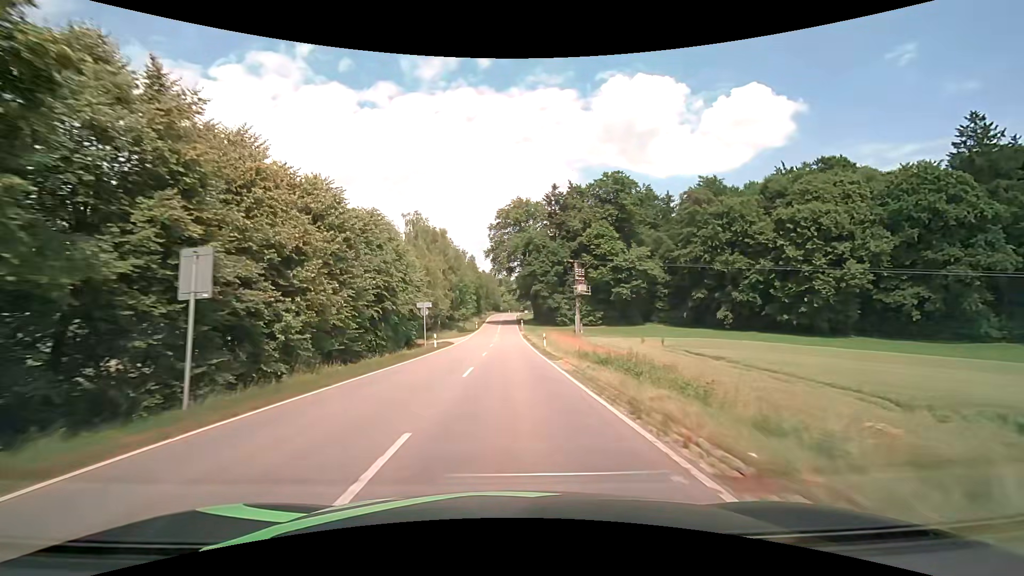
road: tertiary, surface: asphalt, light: Day
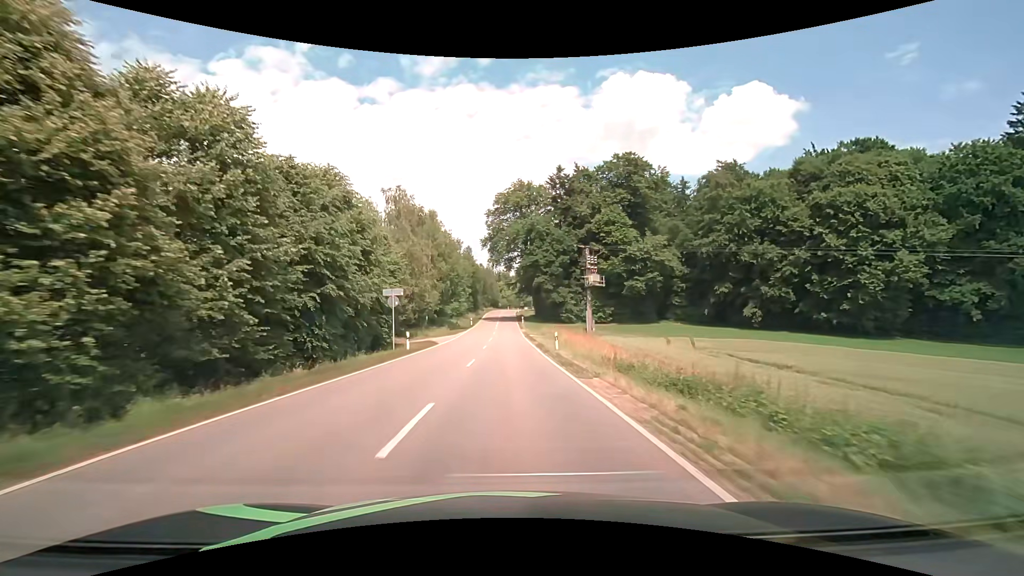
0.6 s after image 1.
(0.0, +9.7) m; +1°
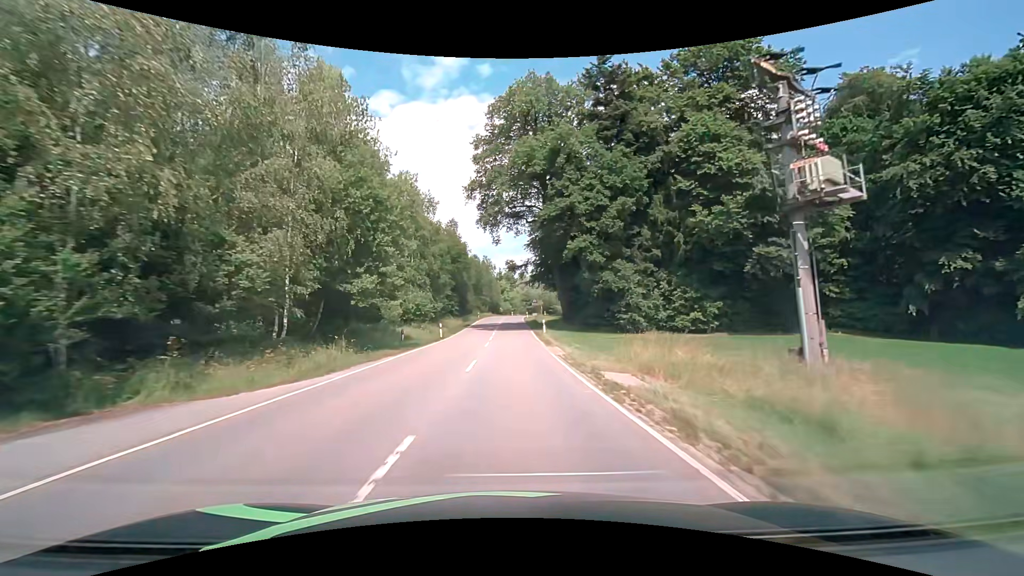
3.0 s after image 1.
(-0.4, +38.8) m; 0°
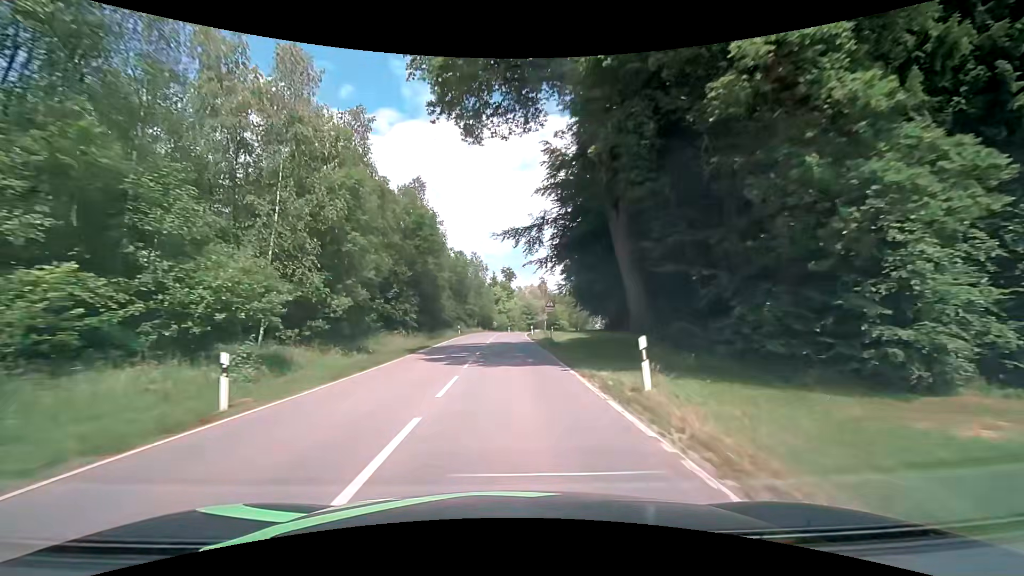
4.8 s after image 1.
(0.0, +28.7) m; 0°
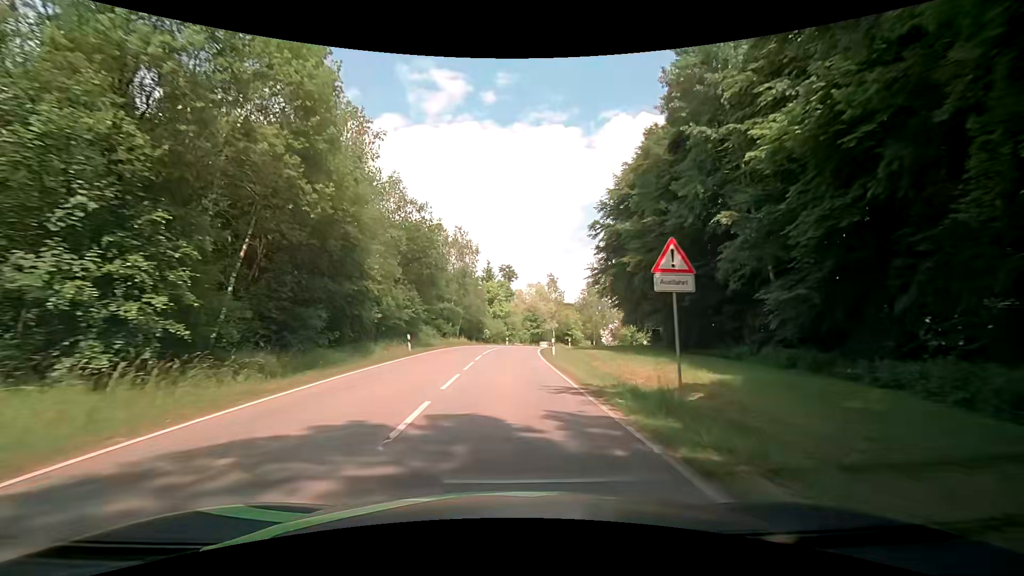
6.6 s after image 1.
(0.0, +28.4) m; +1°
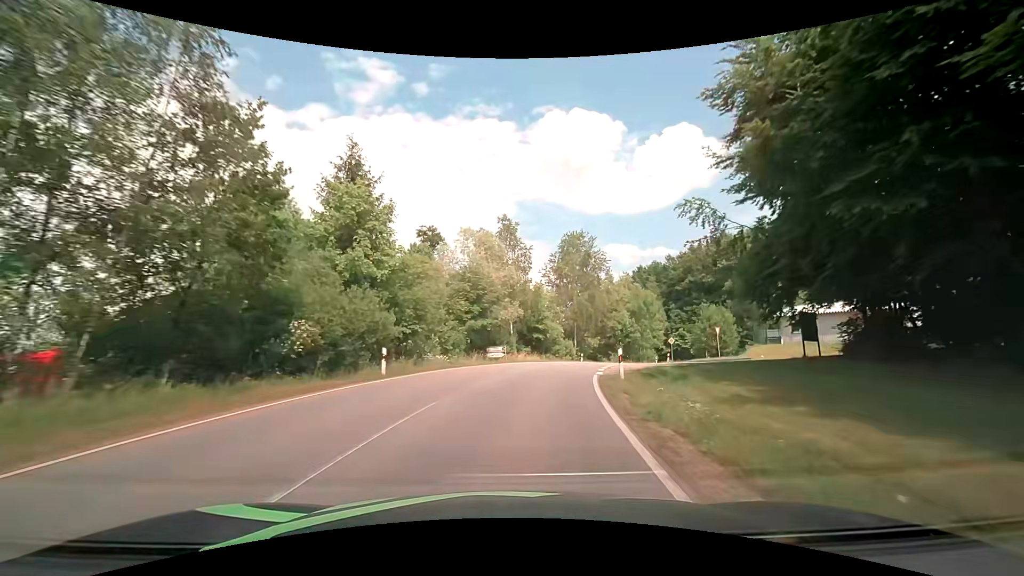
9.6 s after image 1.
(+1.3, +47.9) m; +6°
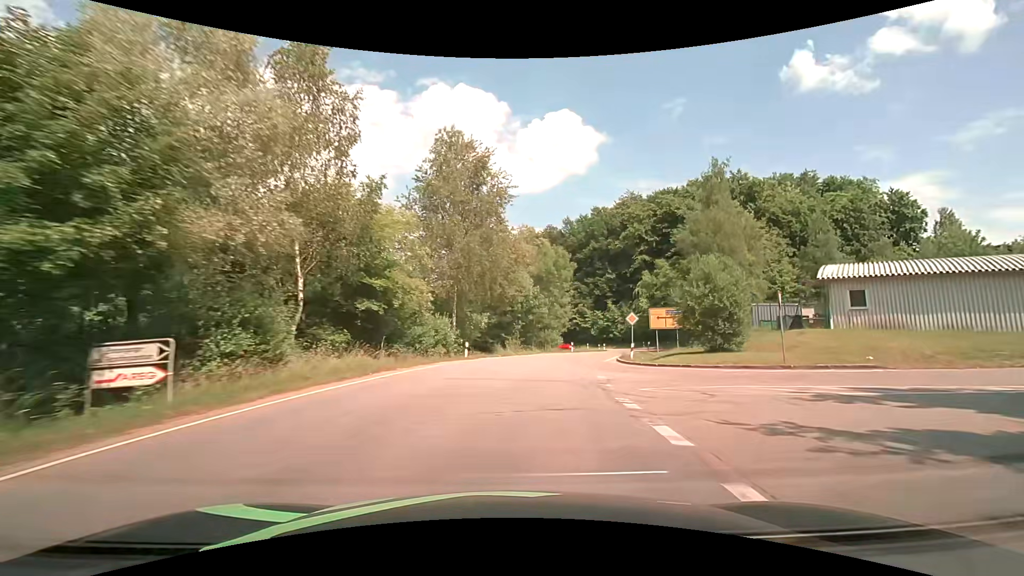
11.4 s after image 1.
(+3.6, +28.9) m; +14°
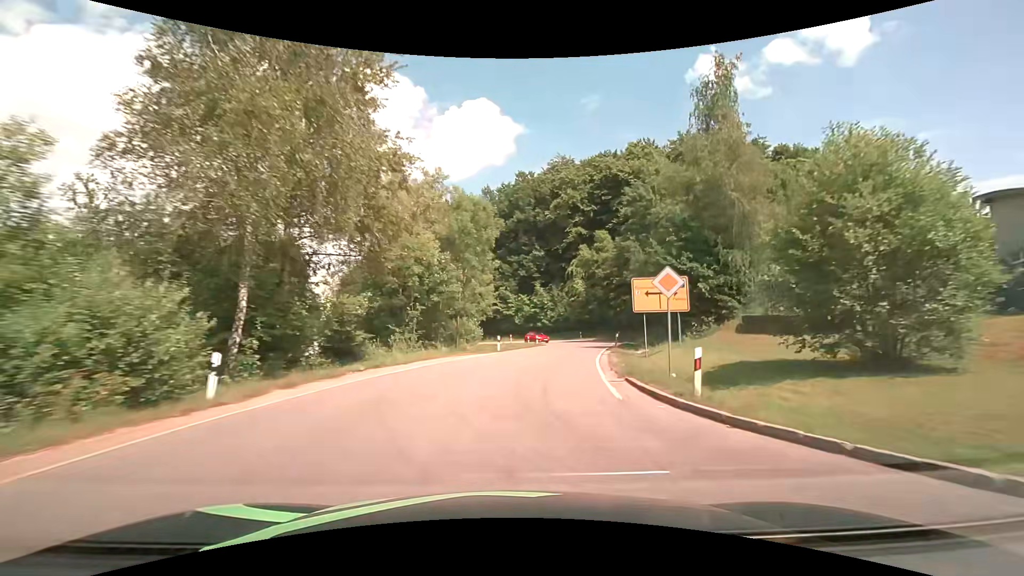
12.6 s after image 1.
(+1.6, +19.4) m; +10°
(0, +10) (+2, +20) (+4, +30) (+6, +39) (+8, +49) (+9, +59) (+7, +69) (+2, +77) (-7, +83) (-16, +86) m
